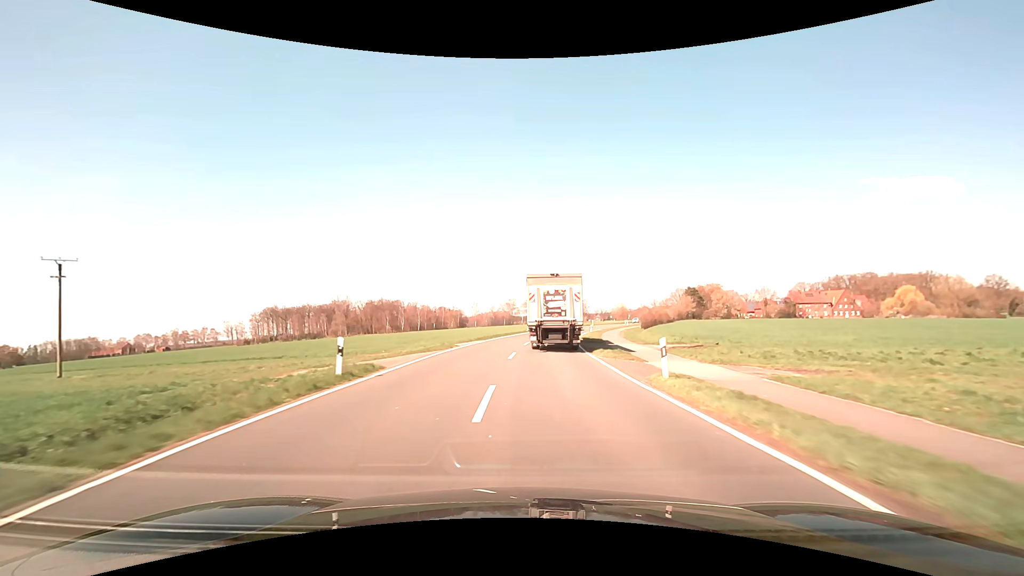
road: secondary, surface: asphalt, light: Day
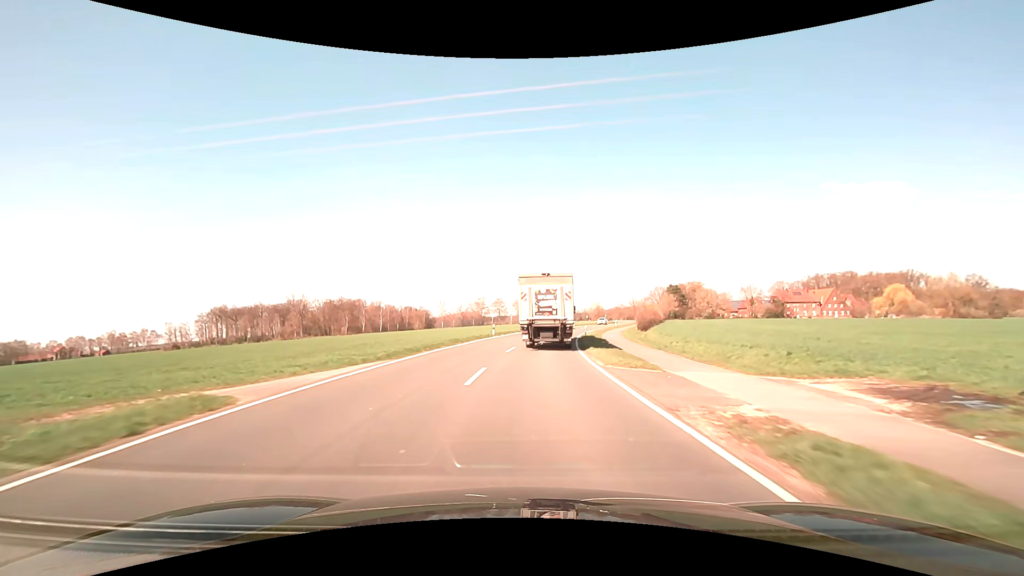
(+0.5, +20.7) m; +3°
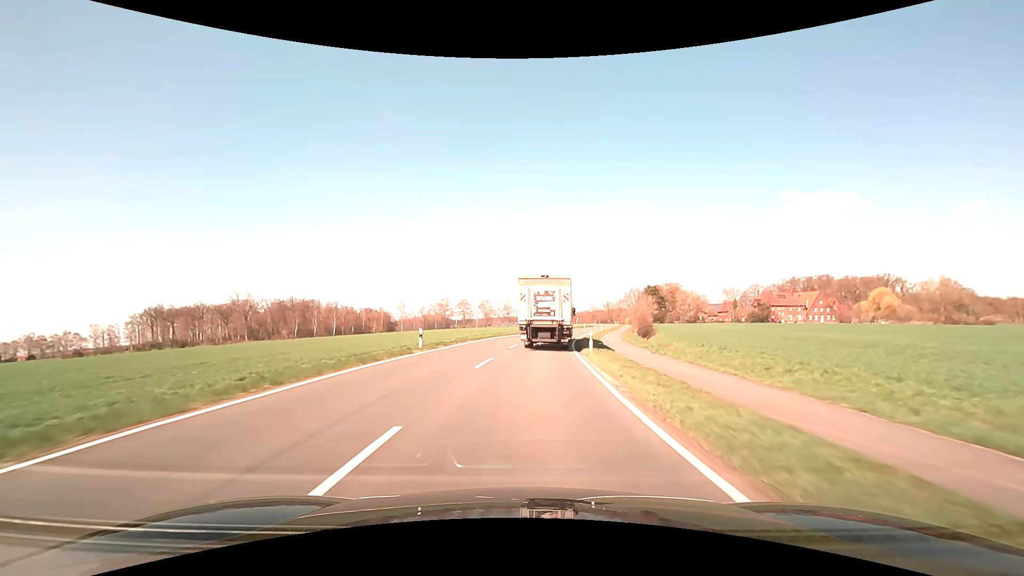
(+0.6, +20.7) m; +4°
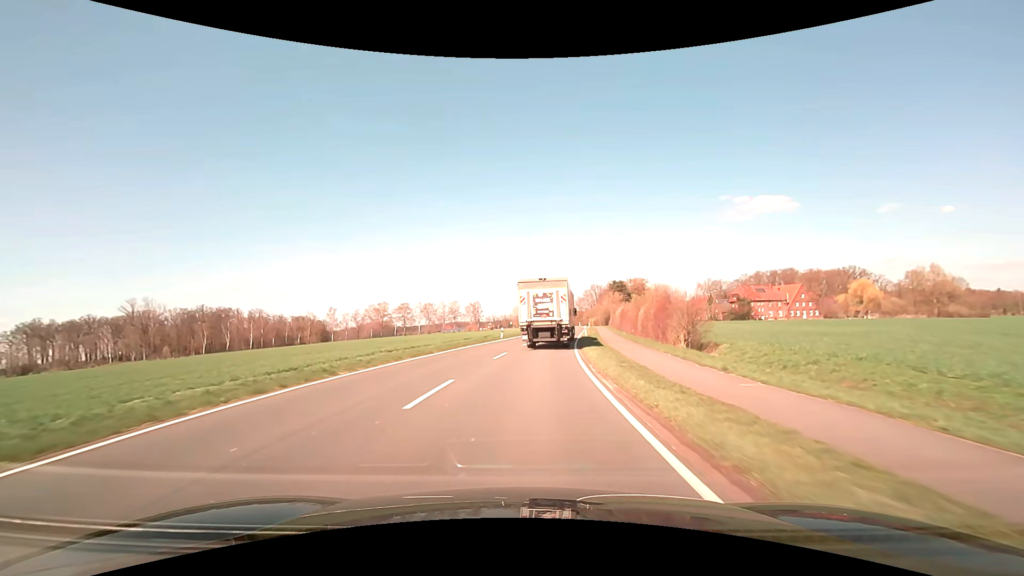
(+1.5, +31.1) m; +6°
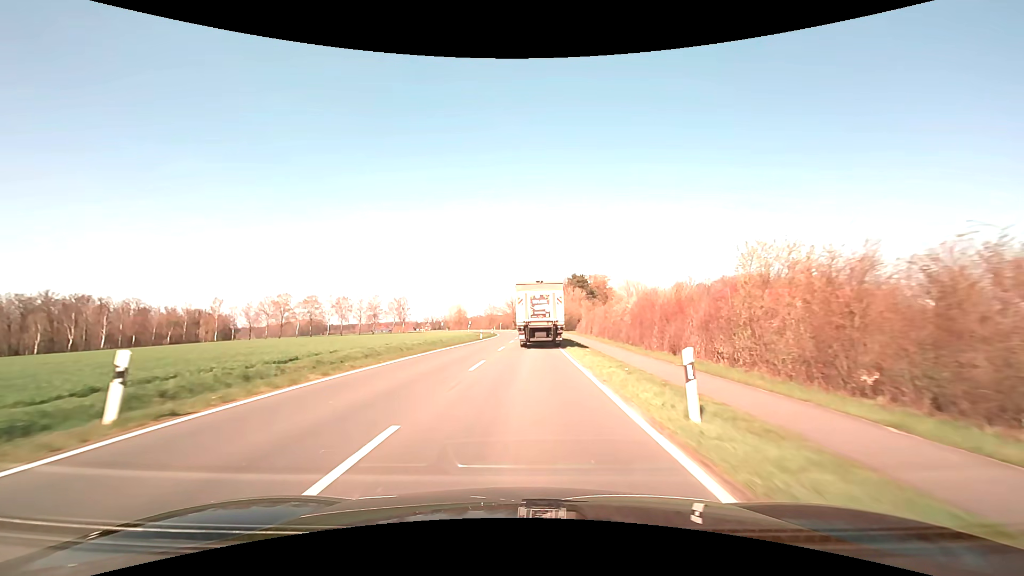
(+2.6, +42.1) m; +6°
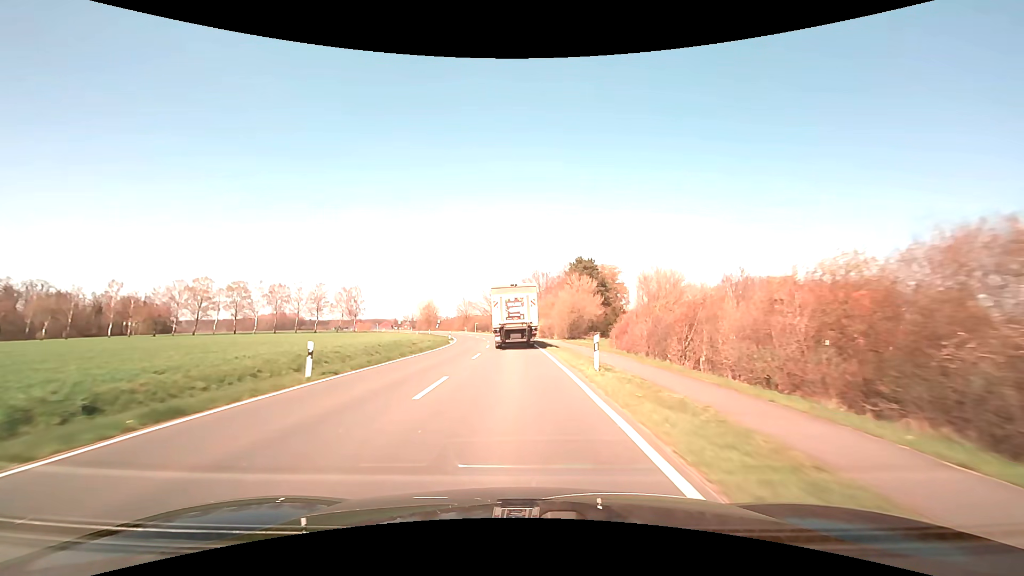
(+1.0, +42.4) m; +2°
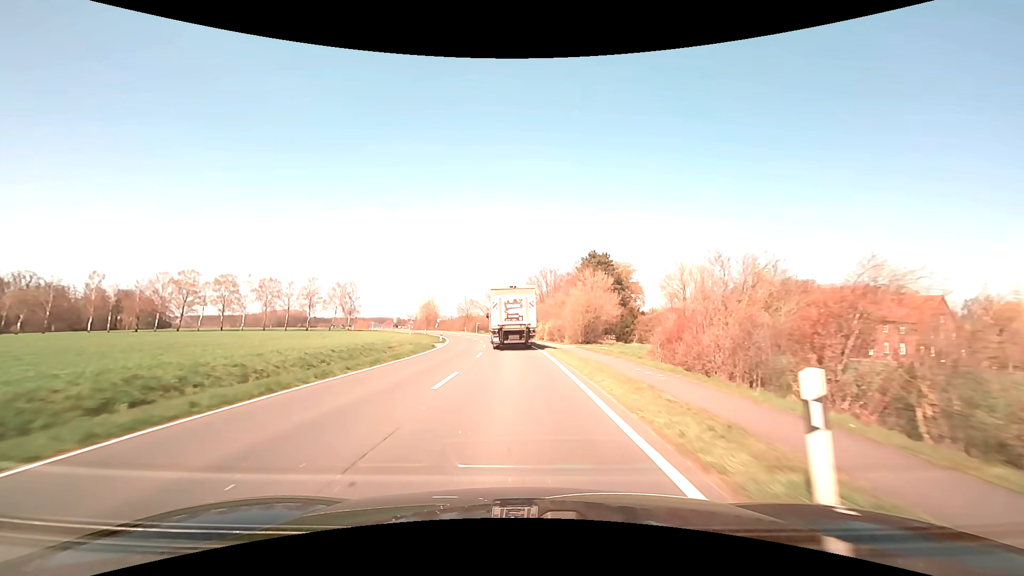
(-0.1, +10.5) m; -1°
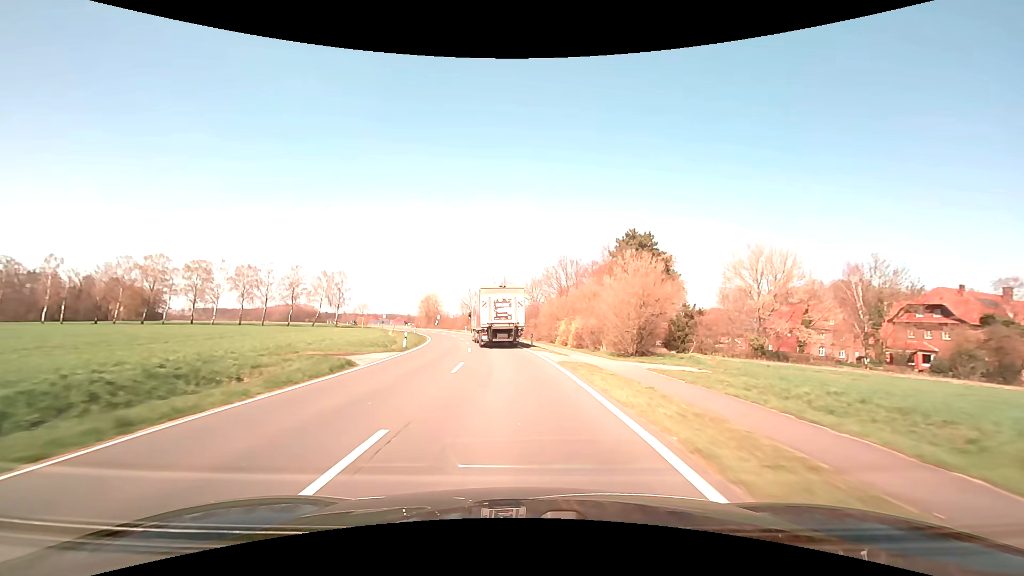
(-0.2, +21.1) m; -1°
(0, +10) (0, +20) (-1, +30) (-2, +40) (-4, +50) (-5, +60) (-8, +69) (-10, +79) (-13, +89) (-16, +98) m
